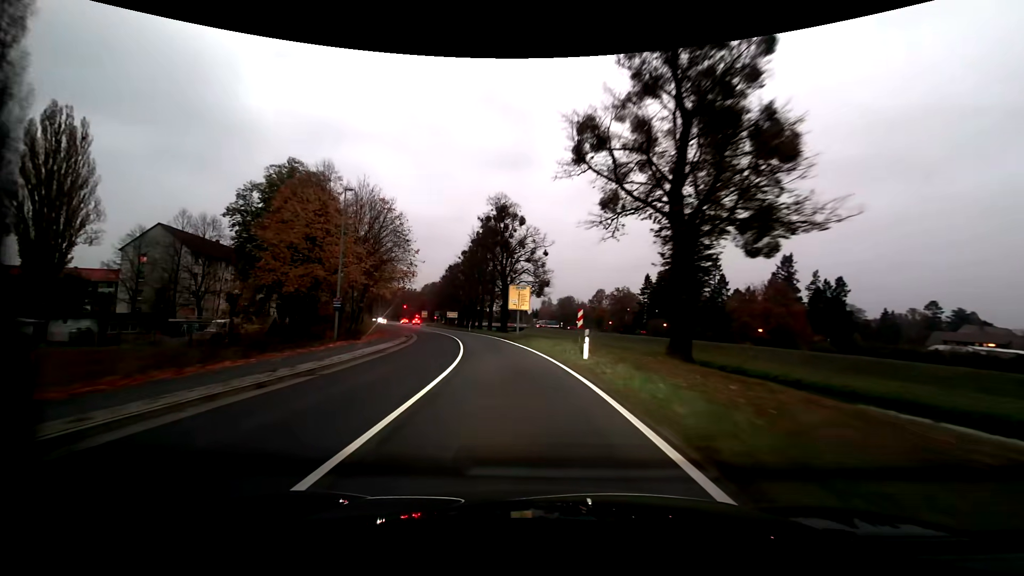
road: primary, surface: asphalt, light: Dusk
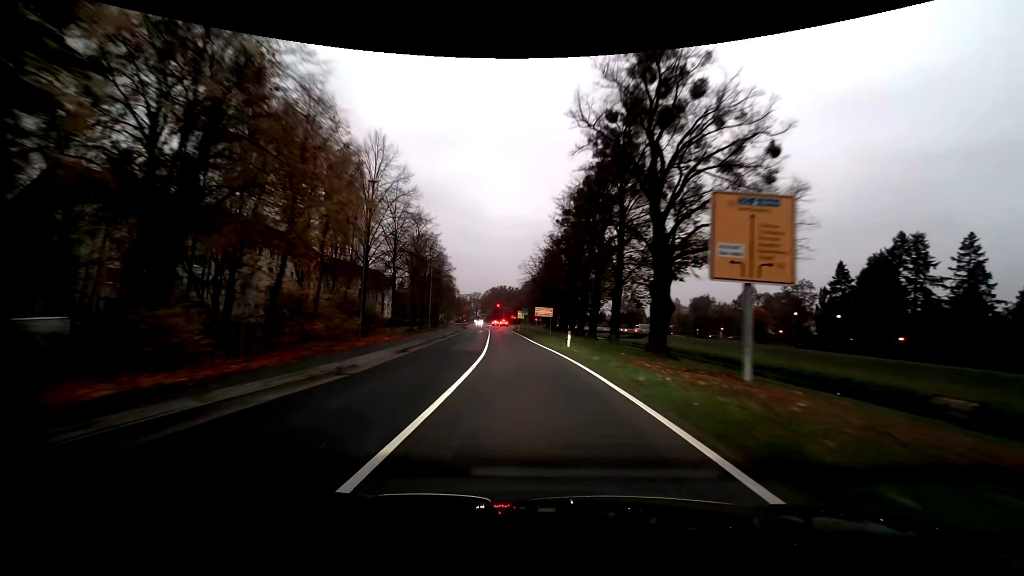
(-4.8, +41.4) m; -12°
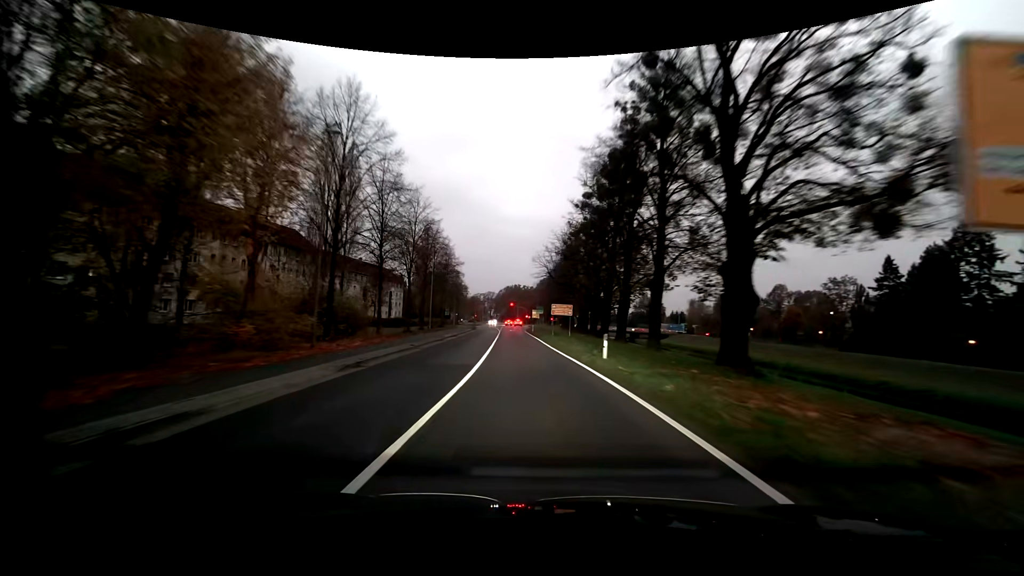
(-0.1, +8.4) m; -1°
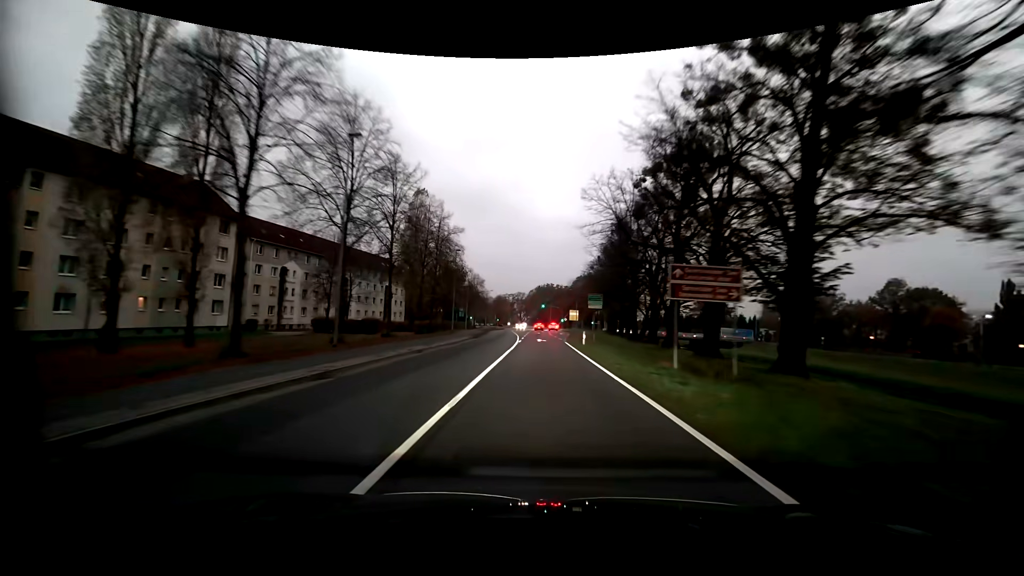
(-1.5, +34.1) m; -4°
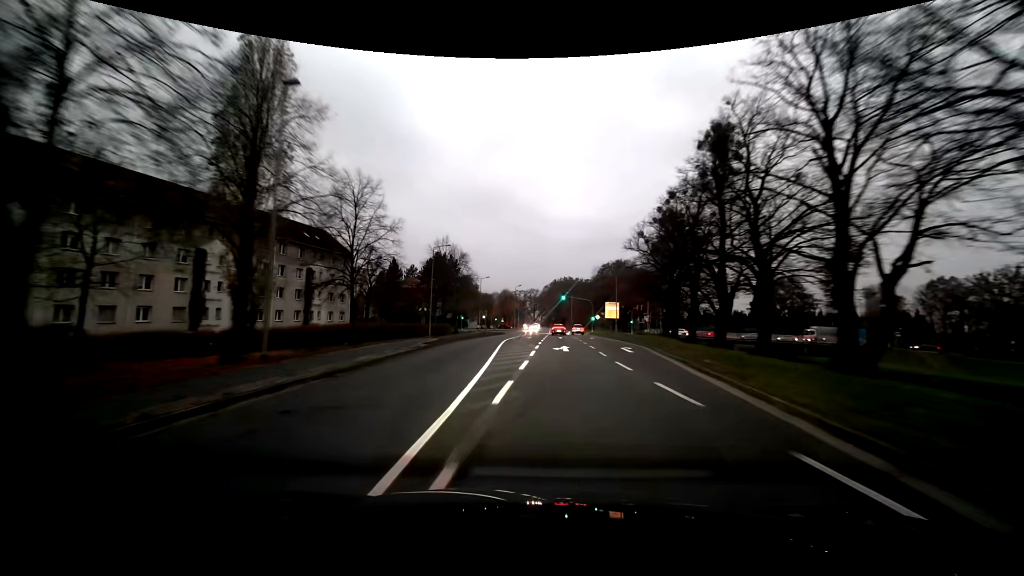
(-0.7, +44.1) m; -2°
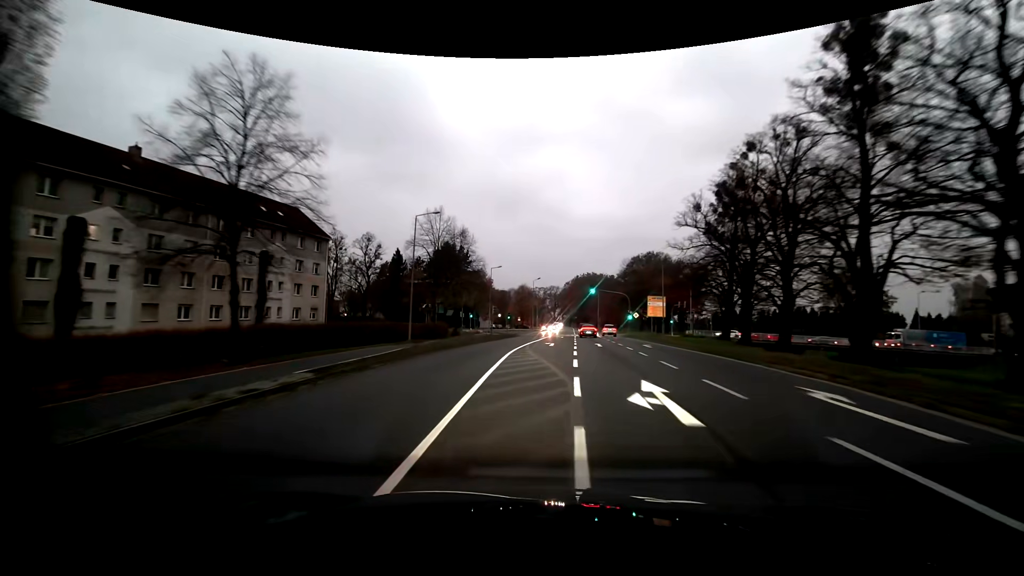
(-0.4, +16.9) m; -3°
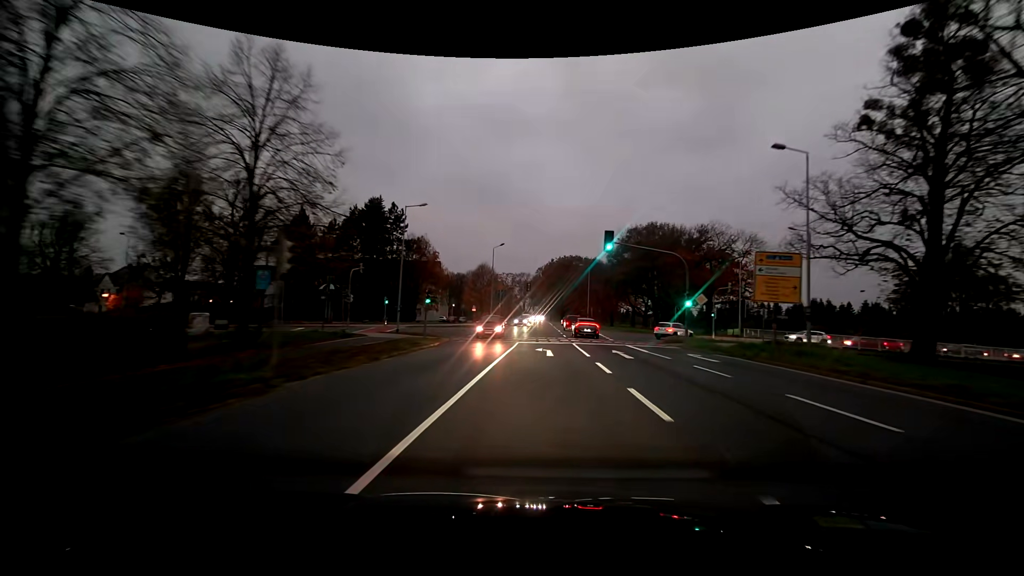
(+1.3, +37.9) m; +4°
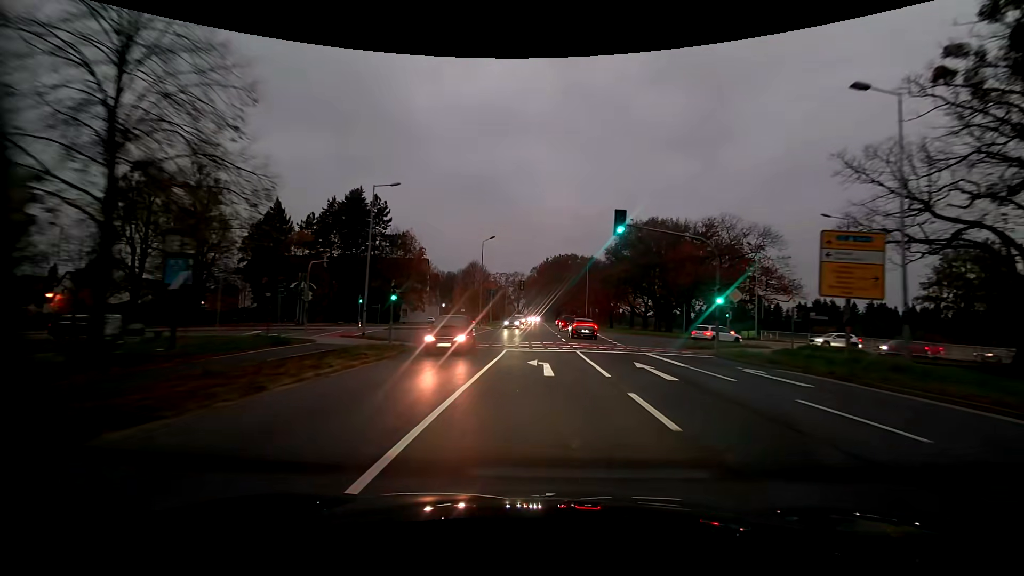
(0.0, +6.5) m; 0°
(0, +10) (0, +20) (0, +30) (0, +40) (-6, +47) (-16, +47) (-25, +45) (-35, +41) (-44, +37) (-53, +34) m
